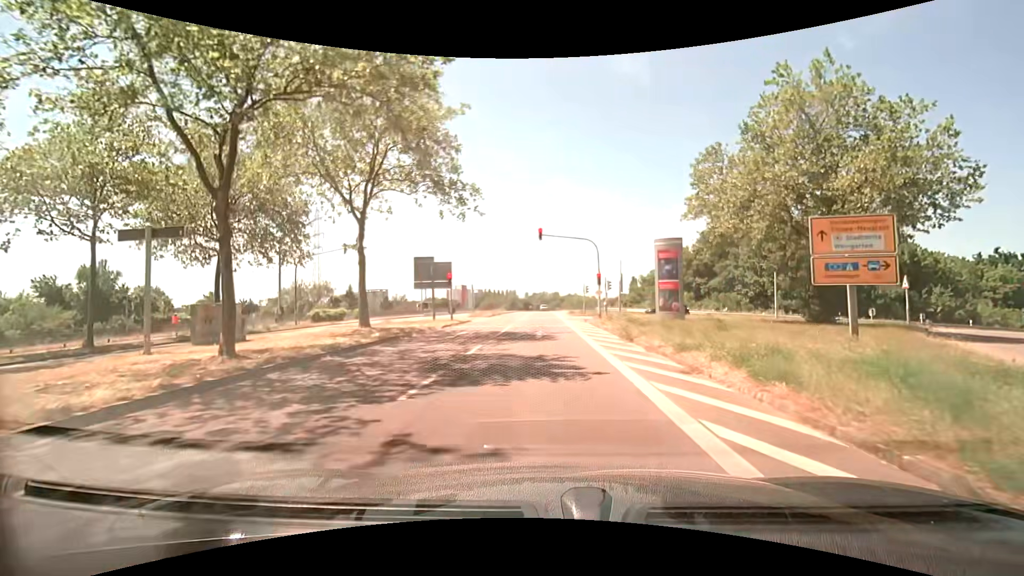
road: secondary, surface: asphalt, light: Day
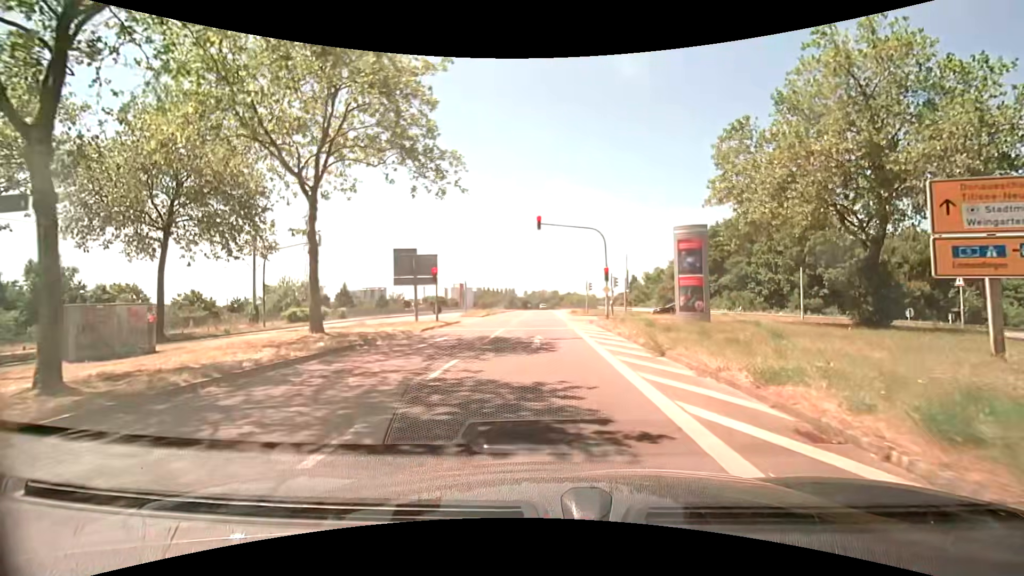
(0.0, +4.2) m; 0°
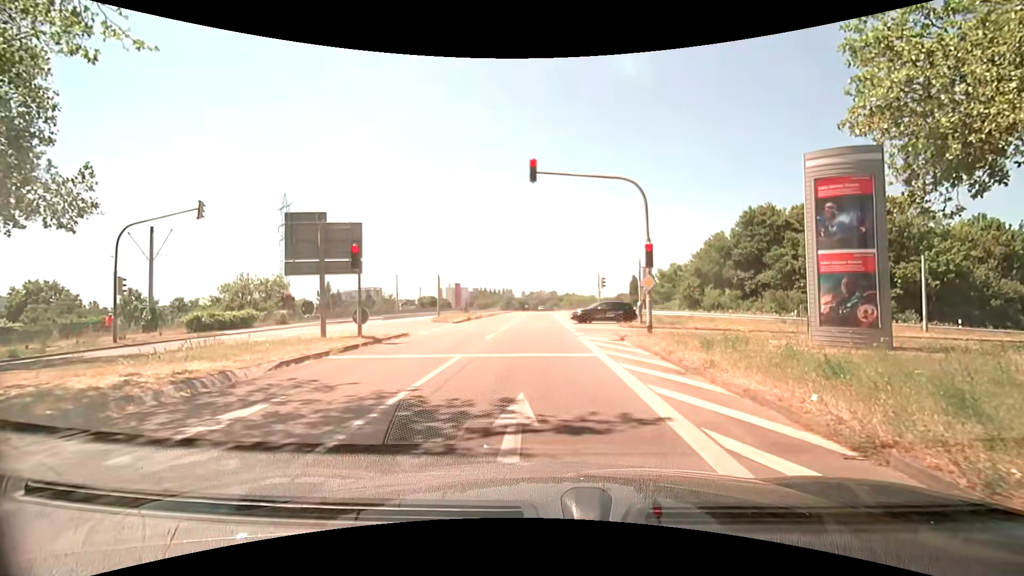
(0.0, +11.8) m; -1°
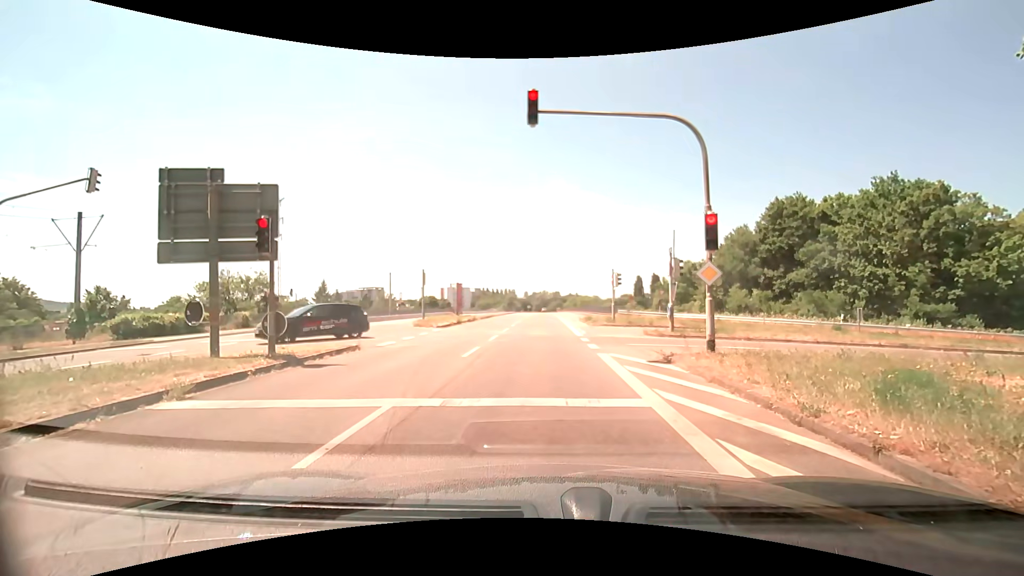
(0.0, +5.6) m; -2°
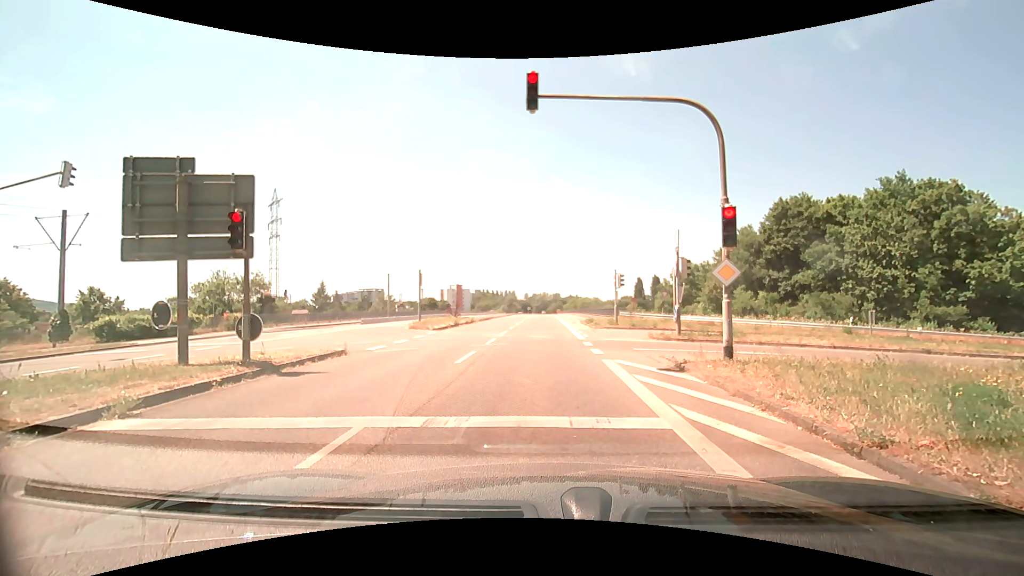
(0.0, +1.0) m; 0°
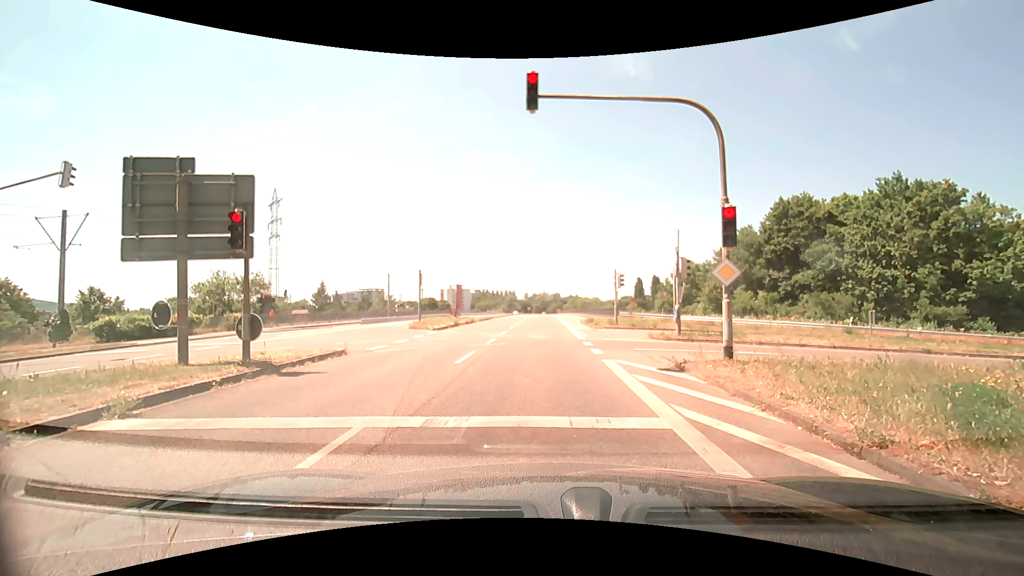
(0.0, 0.0) m; 0°
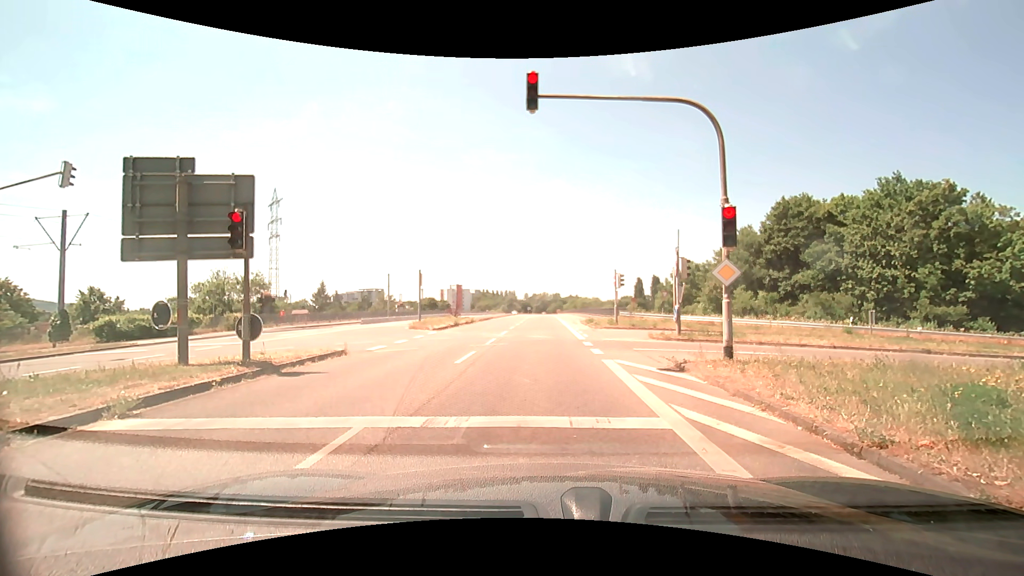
(0.0, 0.0) m; 0°
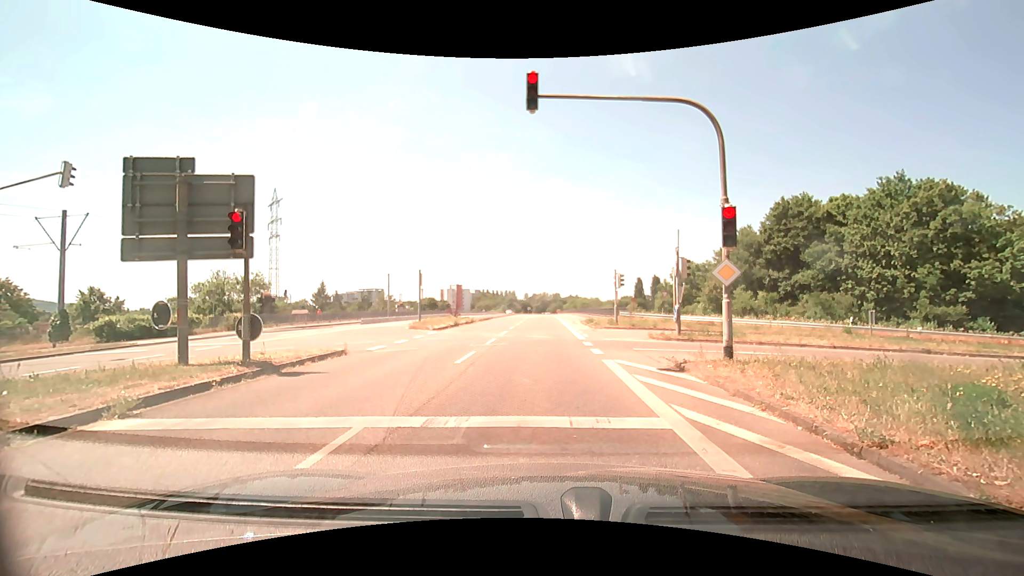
(0.0, 0.0) m; 0°
